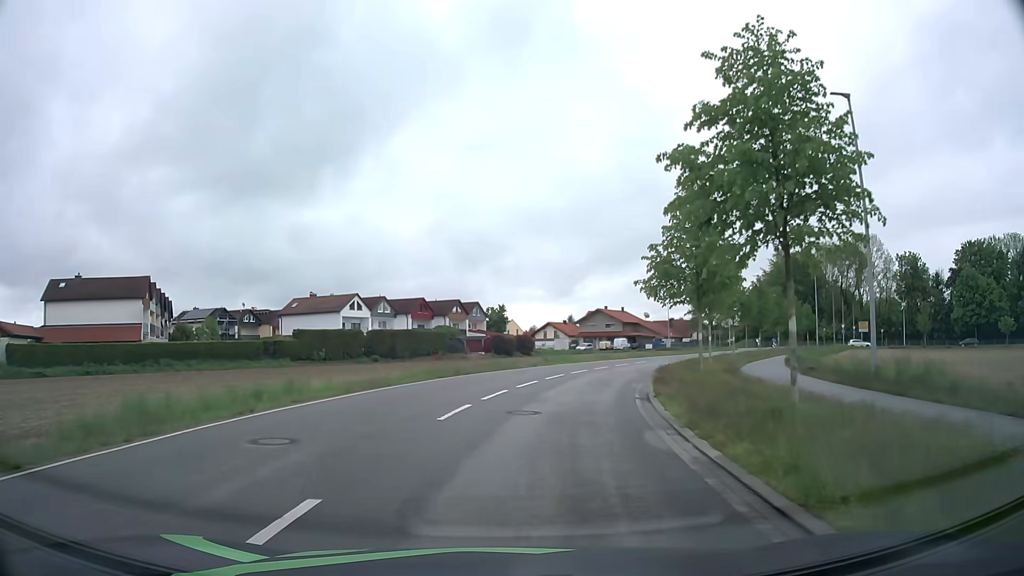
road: unclassified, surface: asphalt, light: Day
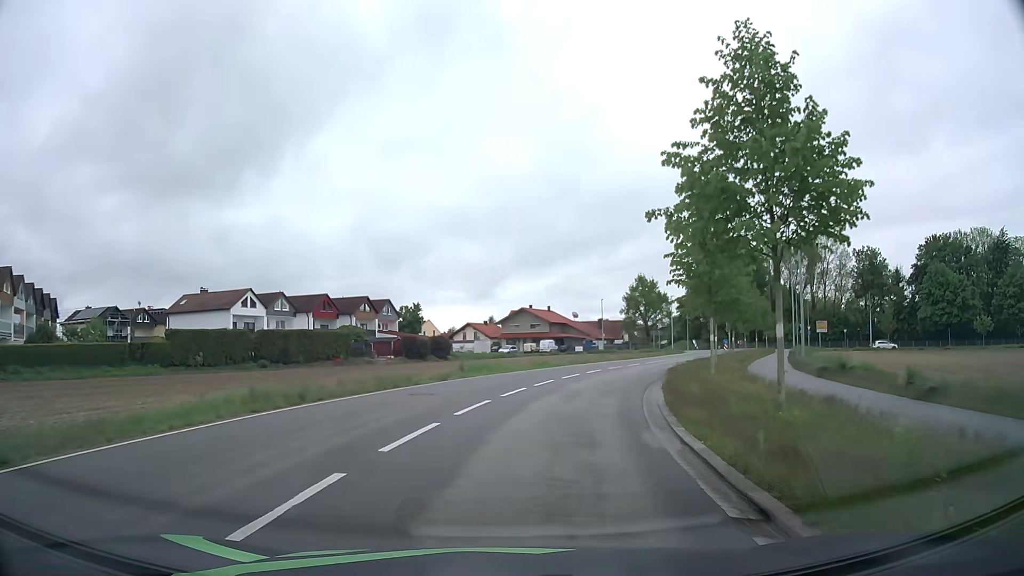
(+0.7, +12.1) m; +7°
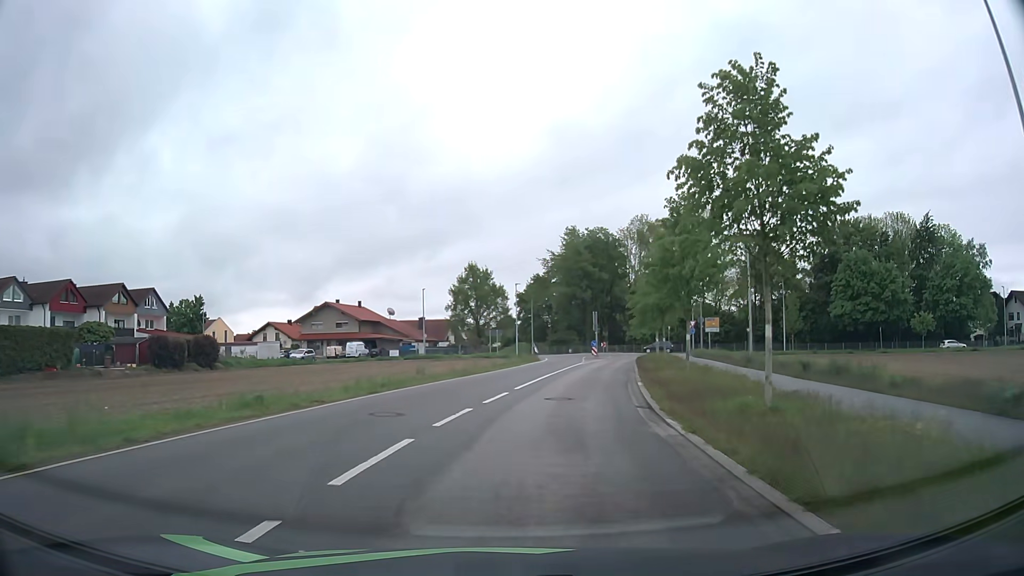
(+3.0, +24.0) m; +15°
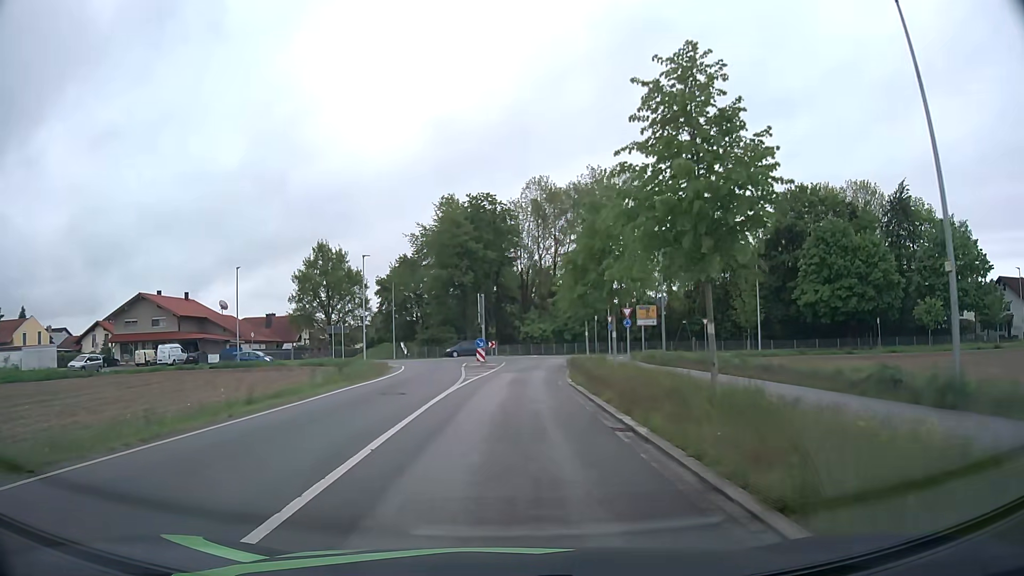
(+2.6, +24.2) m; +10°
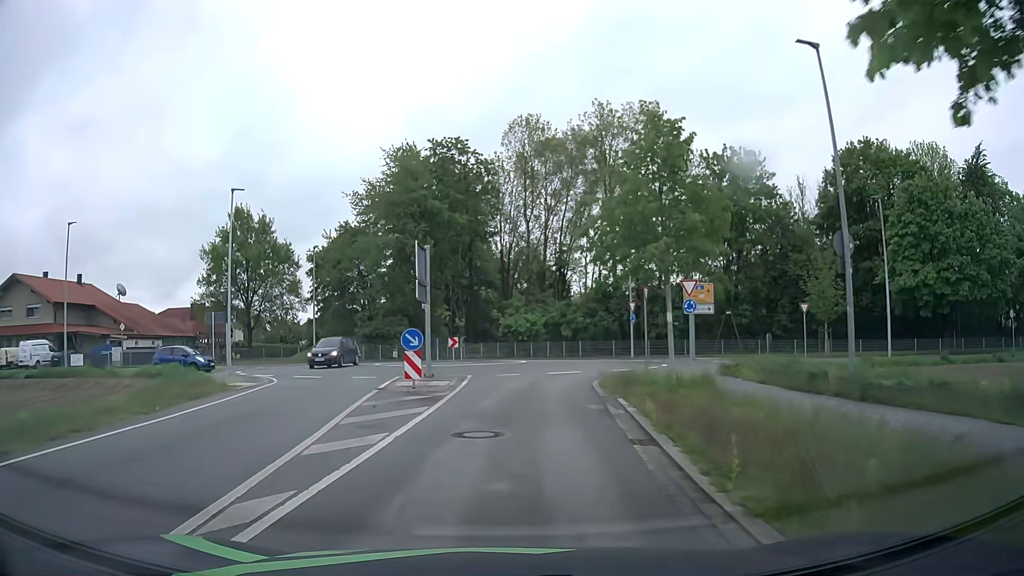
(+0.4, +21.6) m; +2°
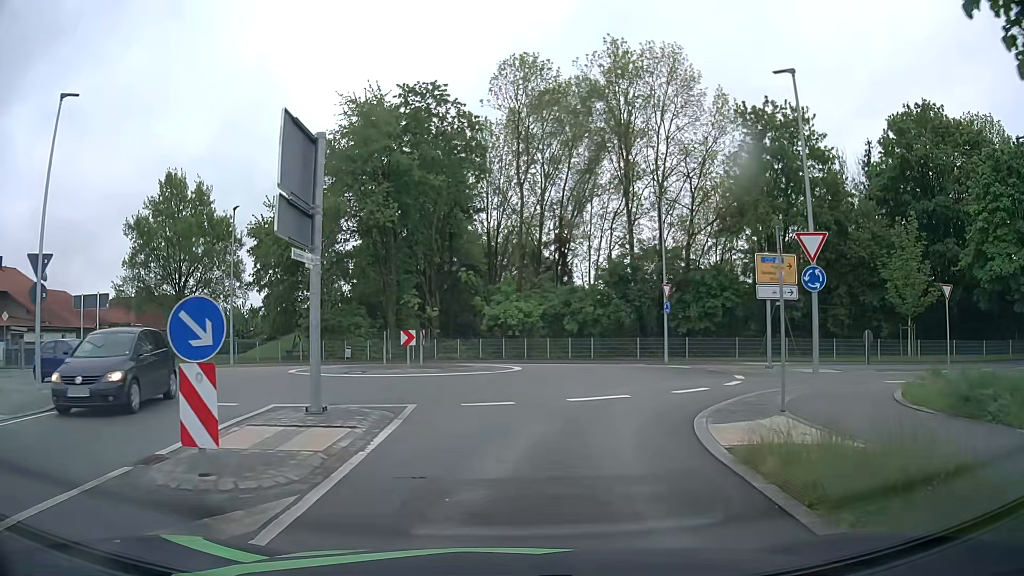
(+0.1, +12.3) m; +1°
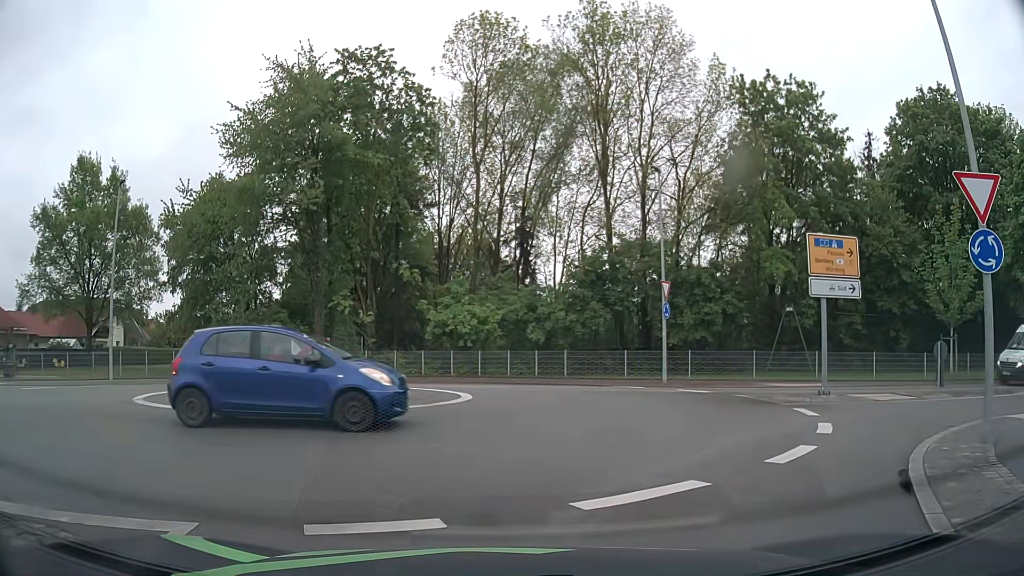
(+0.2, +7.4) m; +5°
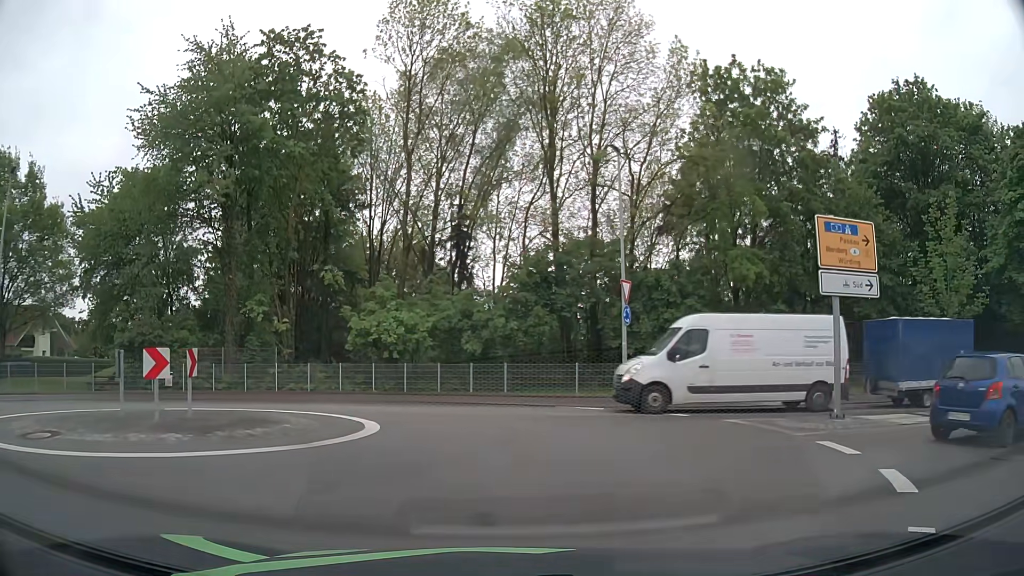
(+0.1, +4.3) m; +7°
(0, +10) (-5, +18) (-14, +17) (-23, +12) (-33, +9) (-42, +6) (-52, +4) (-62, +1) (-72, -1) (-81, -4) m
